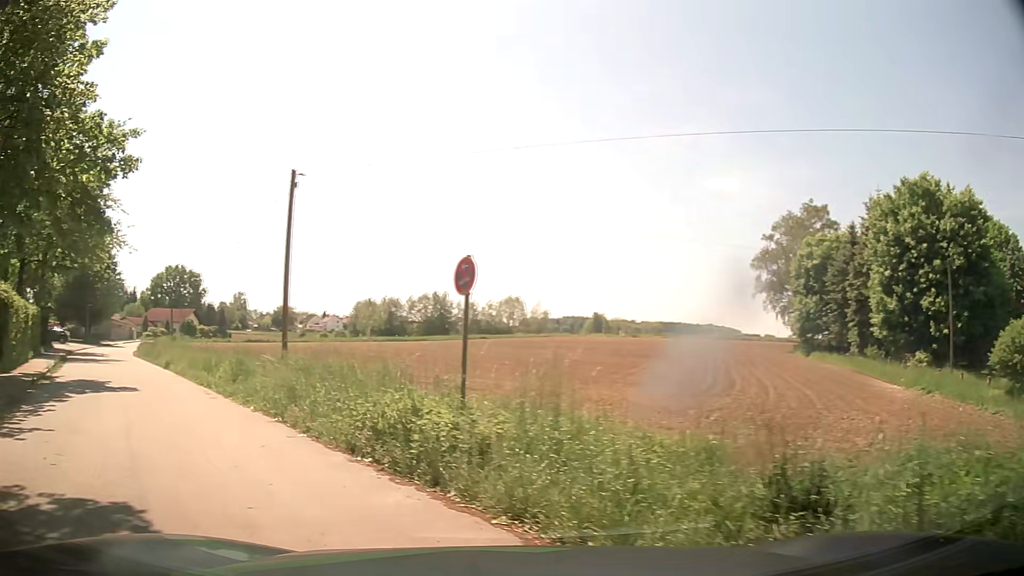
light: Day
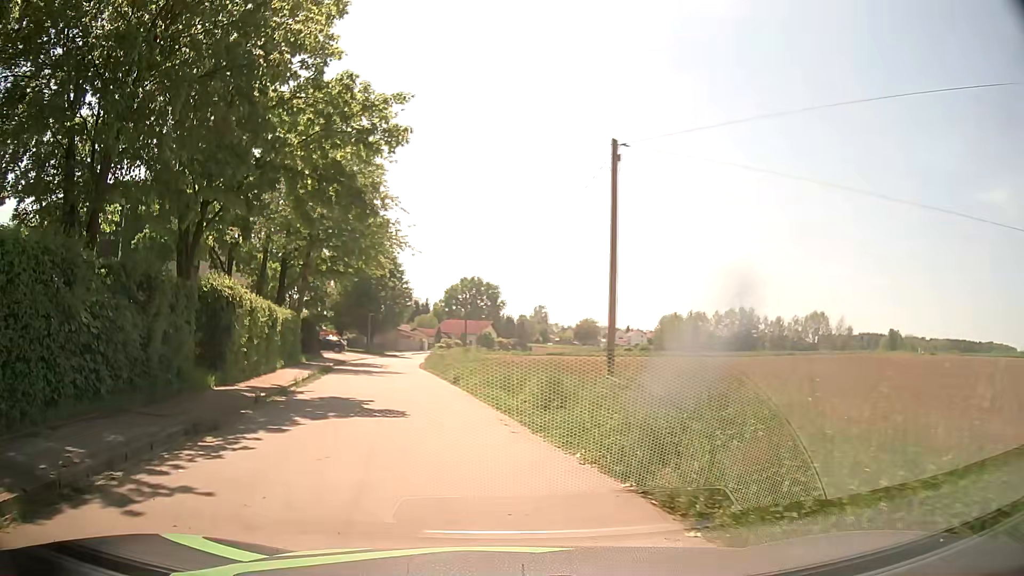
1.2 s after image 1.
(-1.3, +4.7) m; -26°
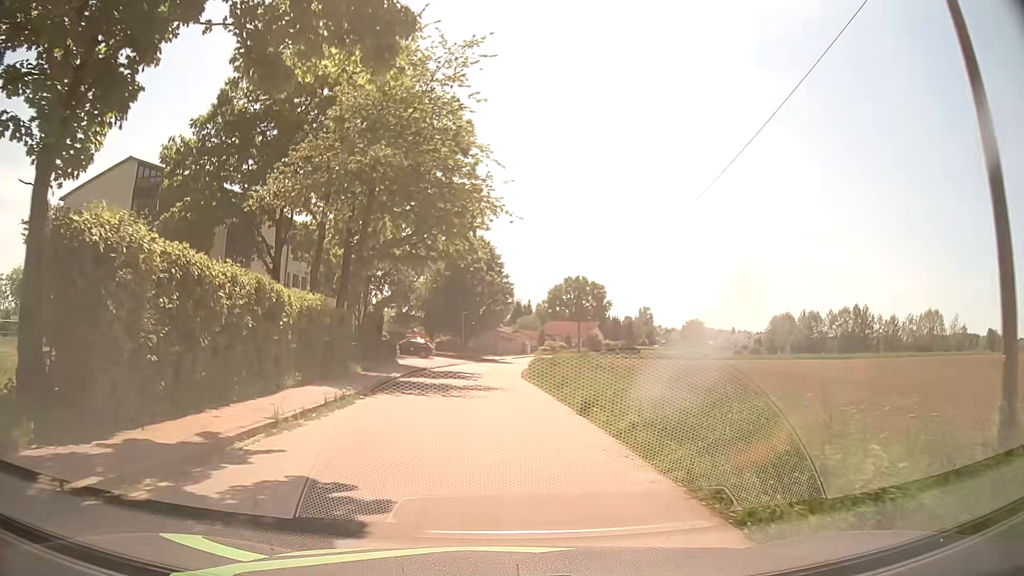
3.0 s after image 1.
(-1.1, +11.0) m; -8°
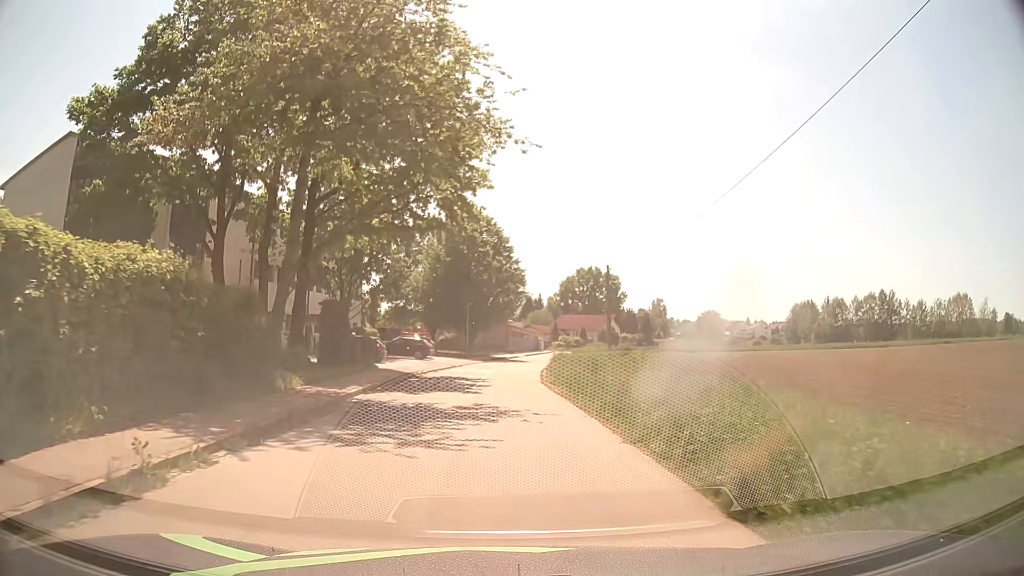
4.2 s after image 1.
(-0.1, +9.6) m; -1°
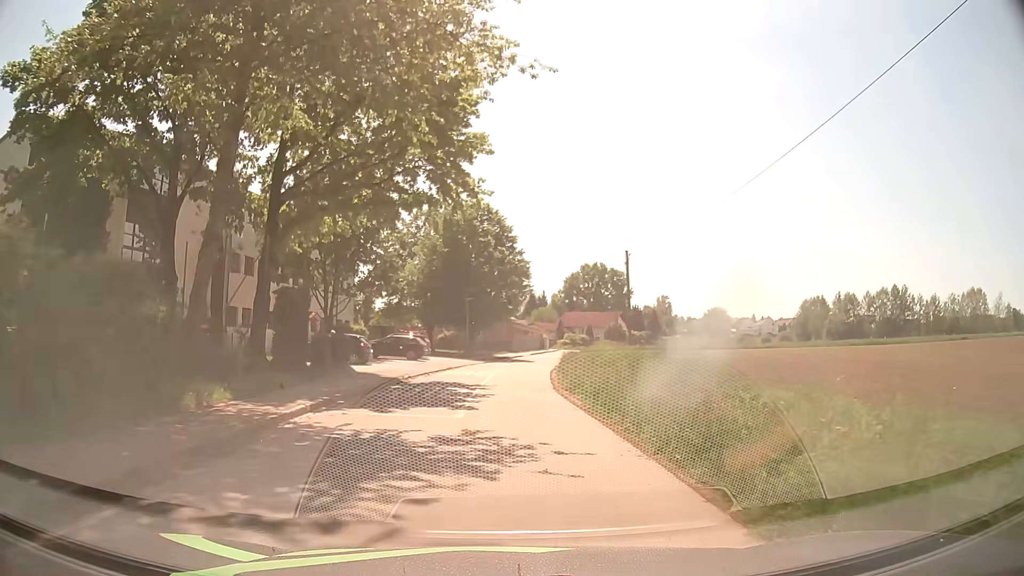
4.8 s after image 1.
(0.0, +5.1) m; 0°
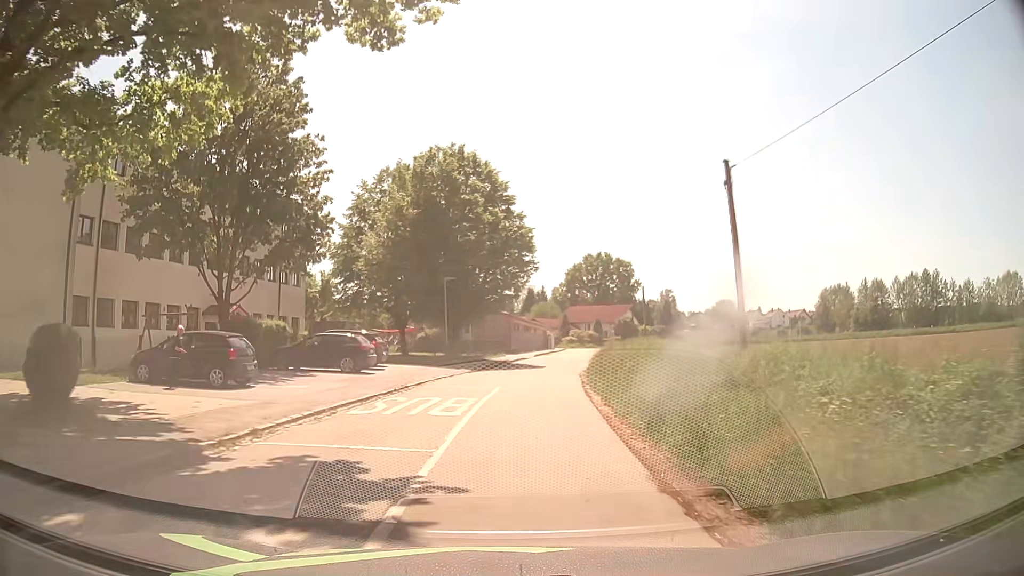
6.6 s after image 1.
(0.0, +16.0) m; +1°
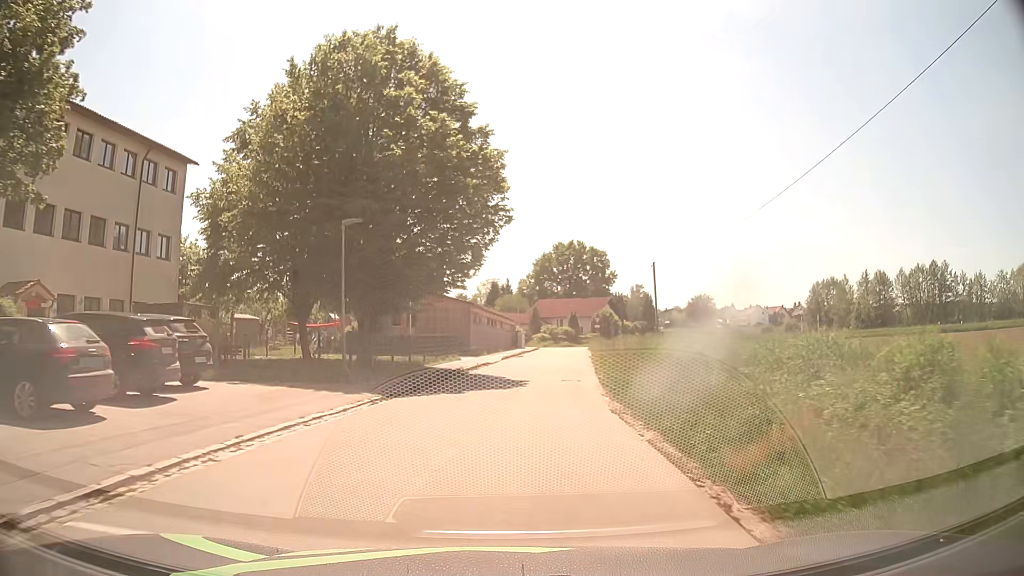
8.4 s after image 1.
(+0.1, +16.7) m; +2°
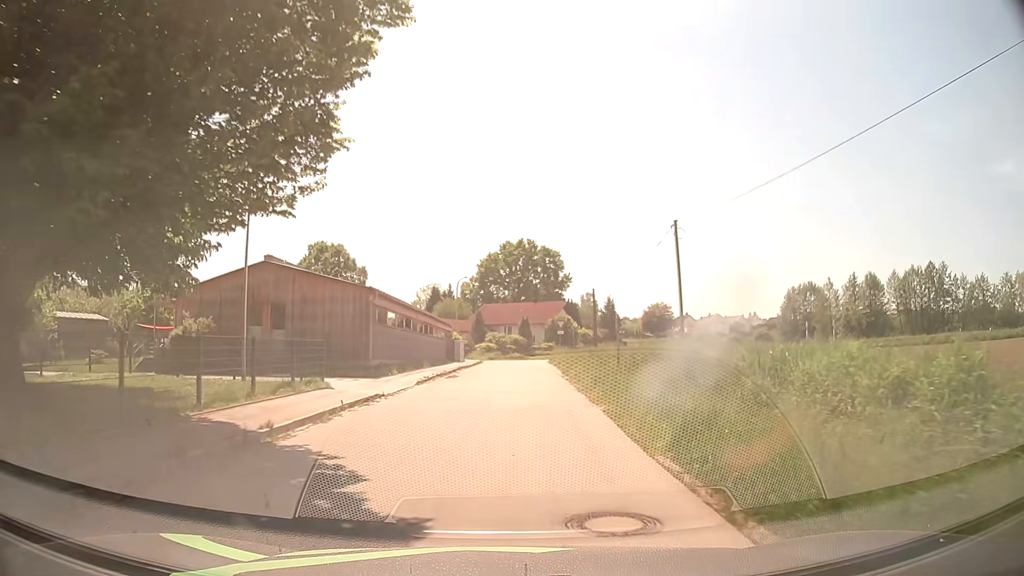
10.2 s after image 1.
(+1.0, +17.4) m; +5°
